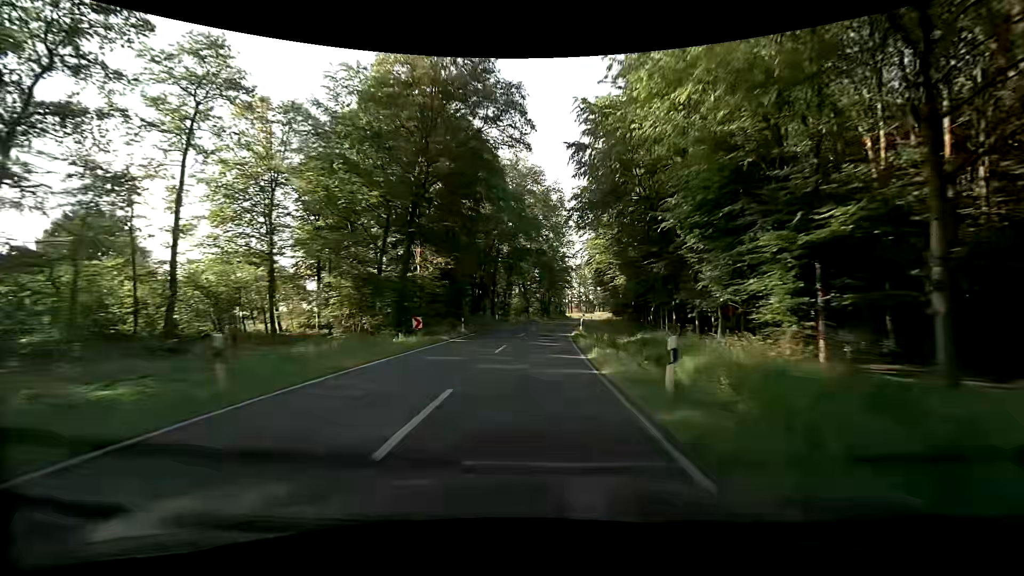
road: secondary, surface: asphalt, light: Day
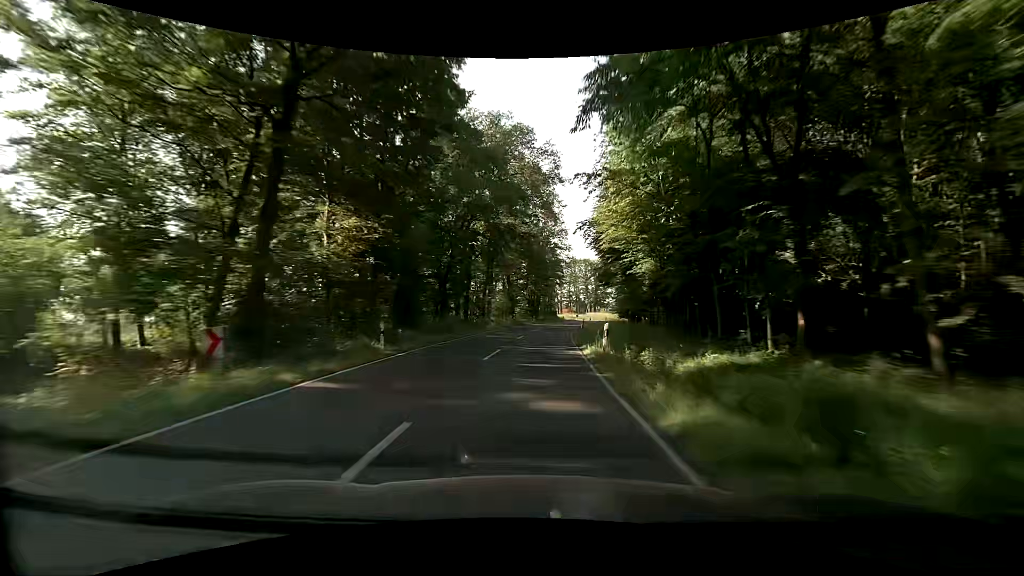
(+0.2, +14.6) m; +2°
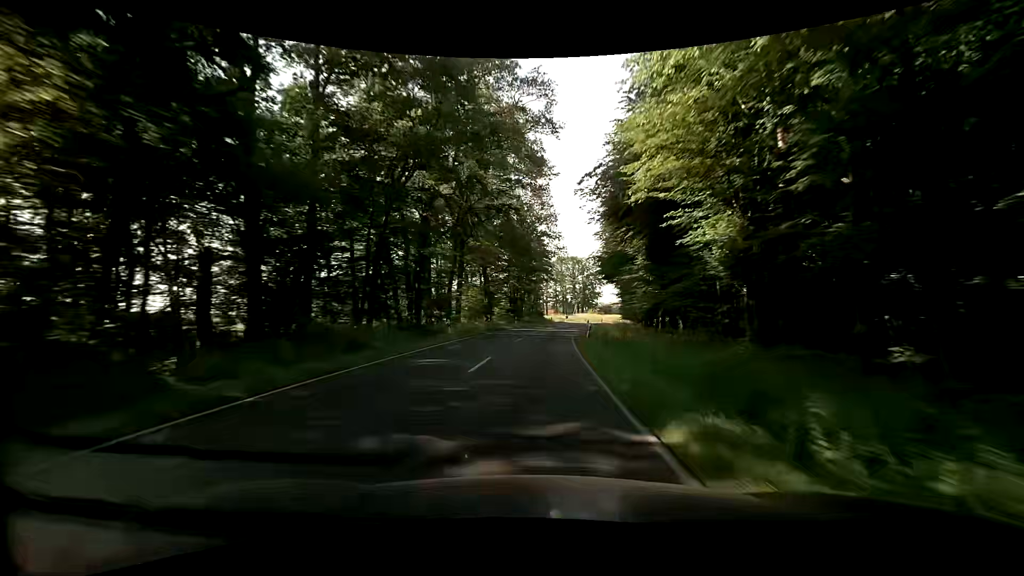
(+0.1, +14.5) m; +1°
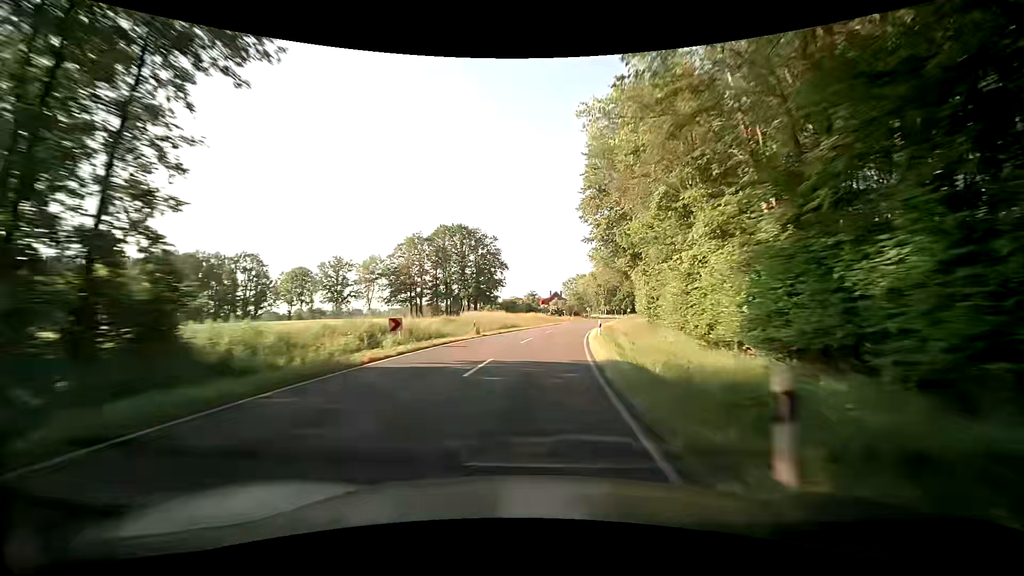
(+7.2, +71.9) m; +12°
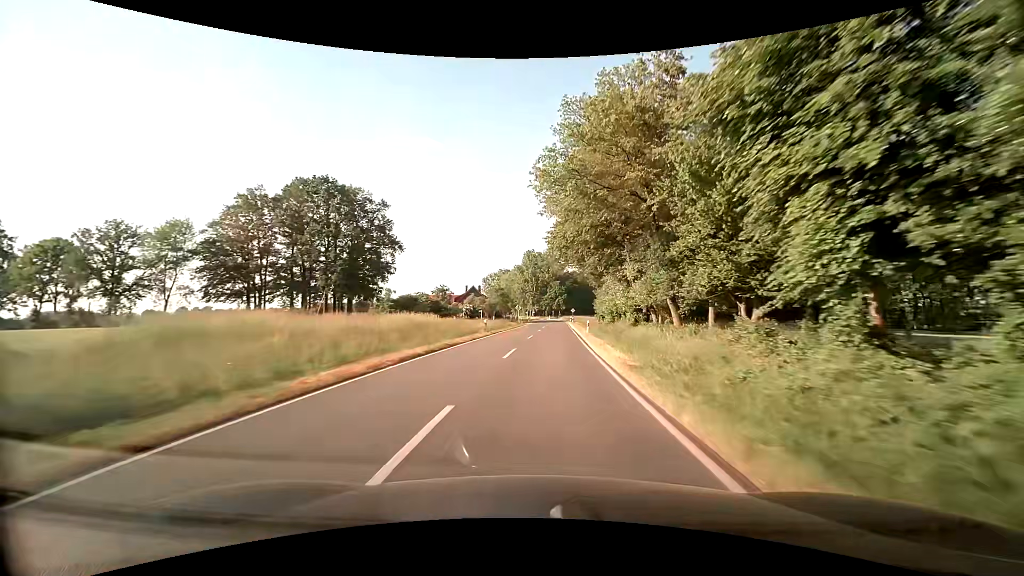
(+3.5, +42.9) m; +9°
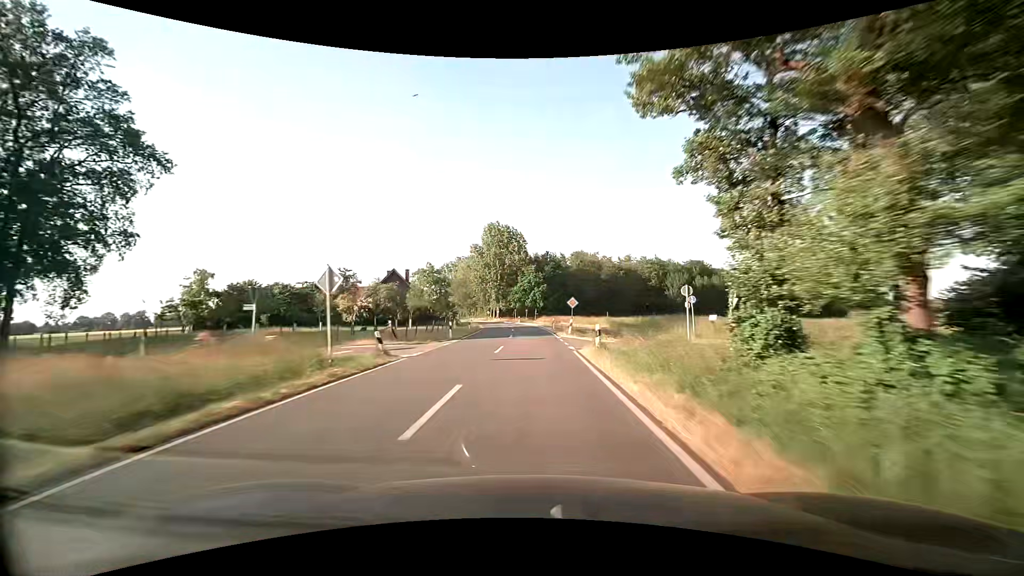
(+3.0, +57.9) m; +3°
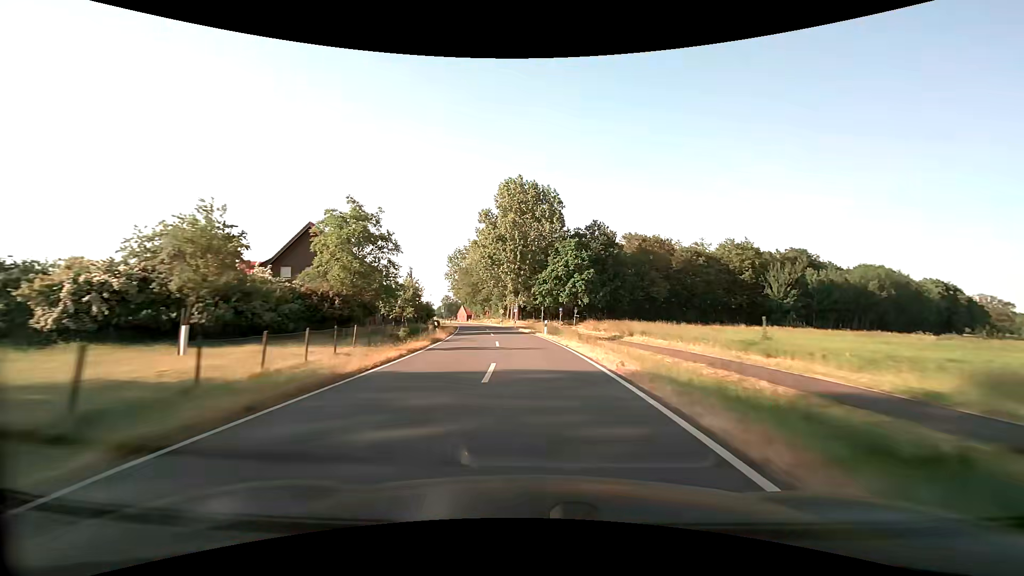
(-0.5, +44.0) m; -3°
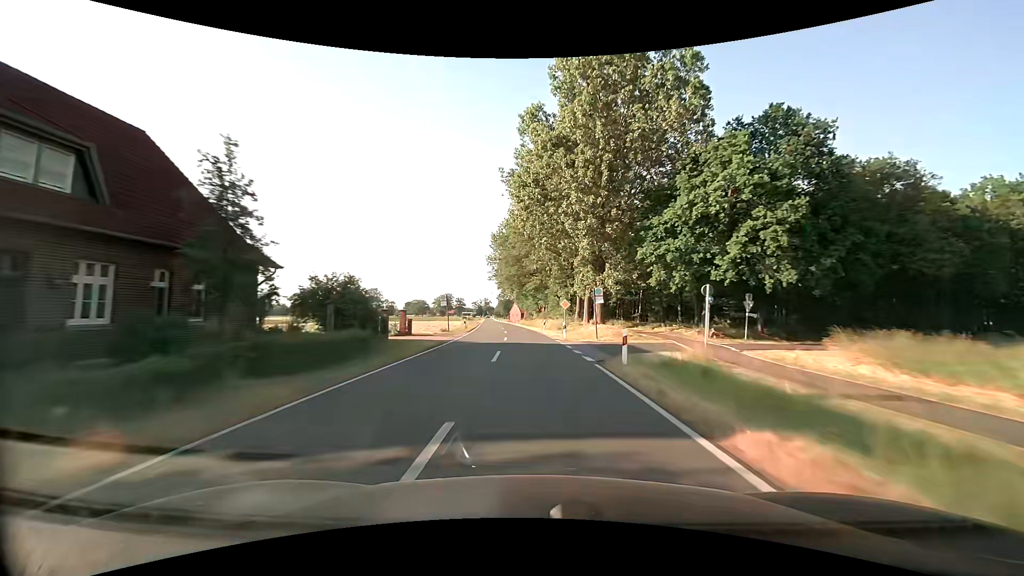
(-2.9, +43.9) m; -7°
(0, +10) (0, +20) (-1, +30) (-1, +40) (-2, +50) (-3, +60) (-4, +70) (-5, +80) (-6, +90) (-7, +100) m
